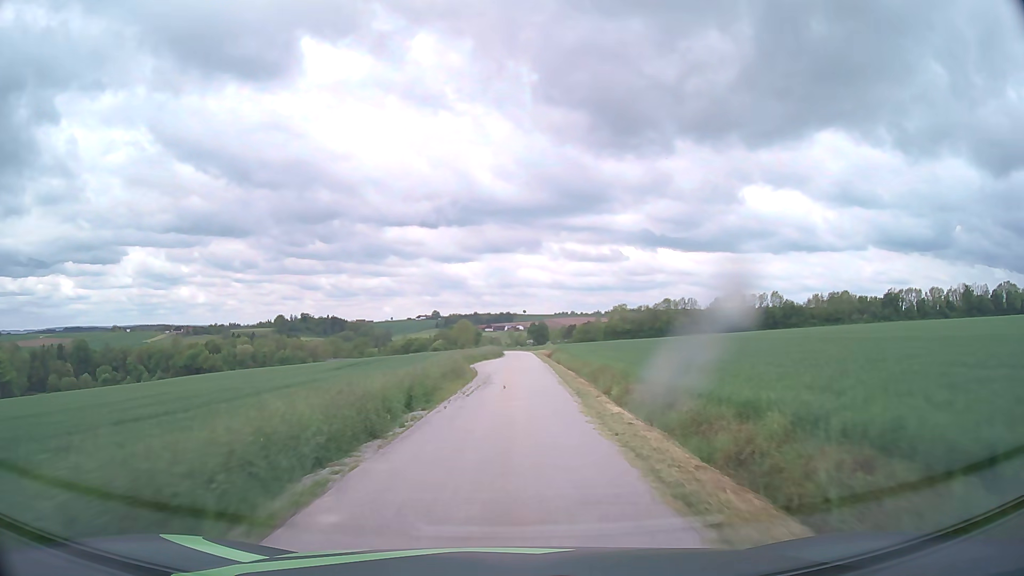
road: unclassified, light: Day
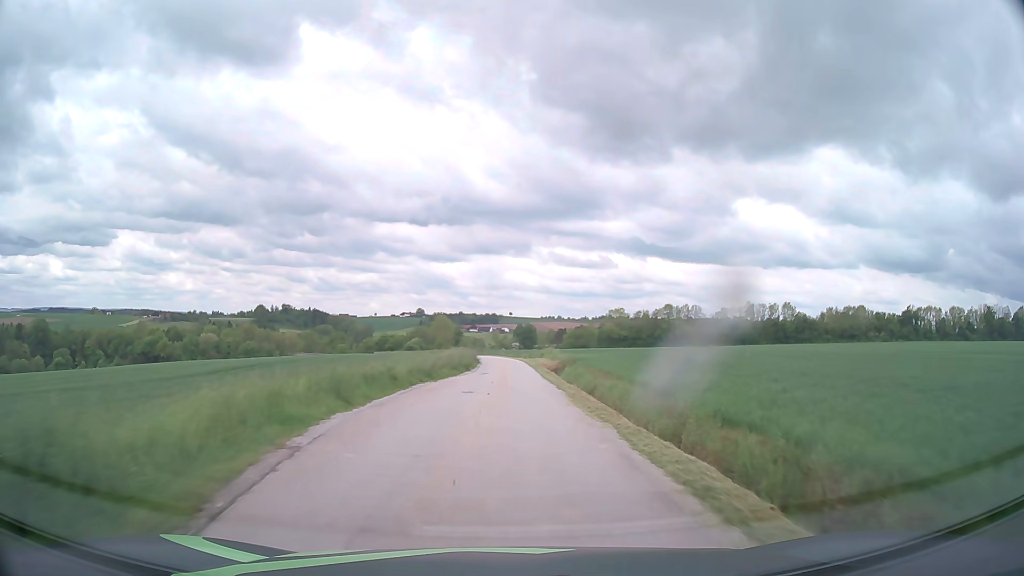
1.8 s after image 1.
(+0.6, +29.9) m; +2°
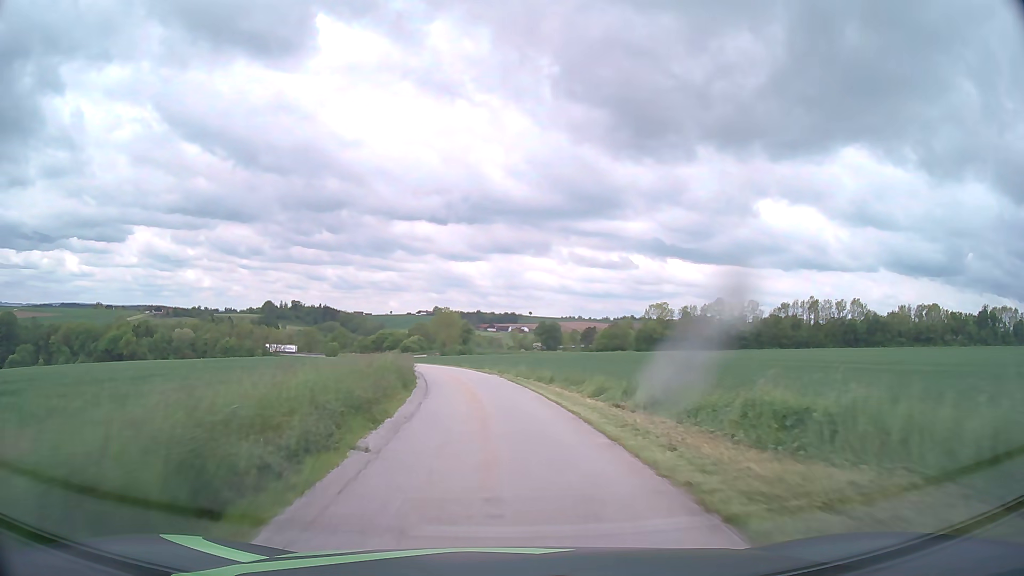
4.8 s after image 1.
(-0.3, +48.9) m; -2°
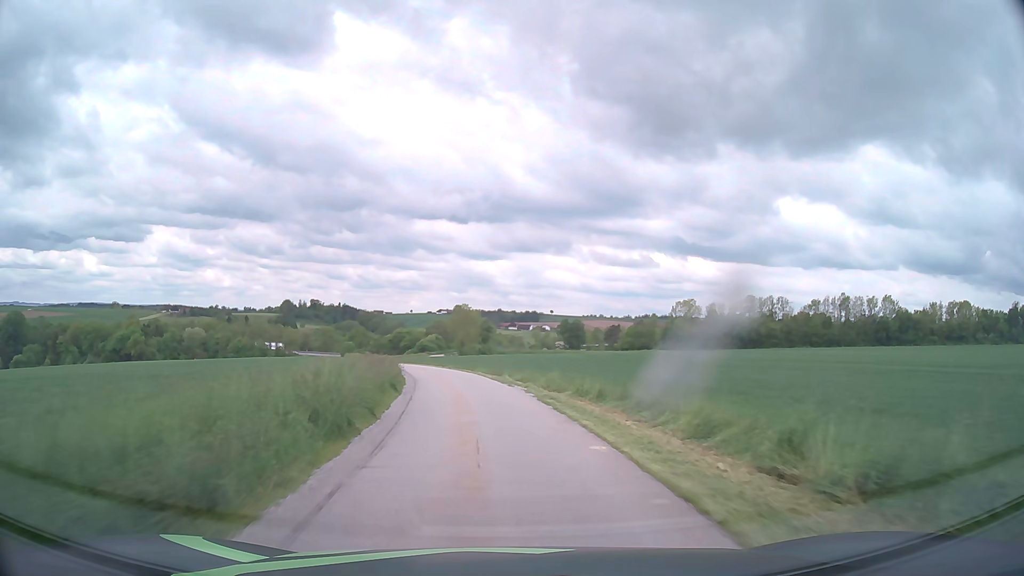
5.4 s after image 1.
(-0.1, +9.3) m; -2°
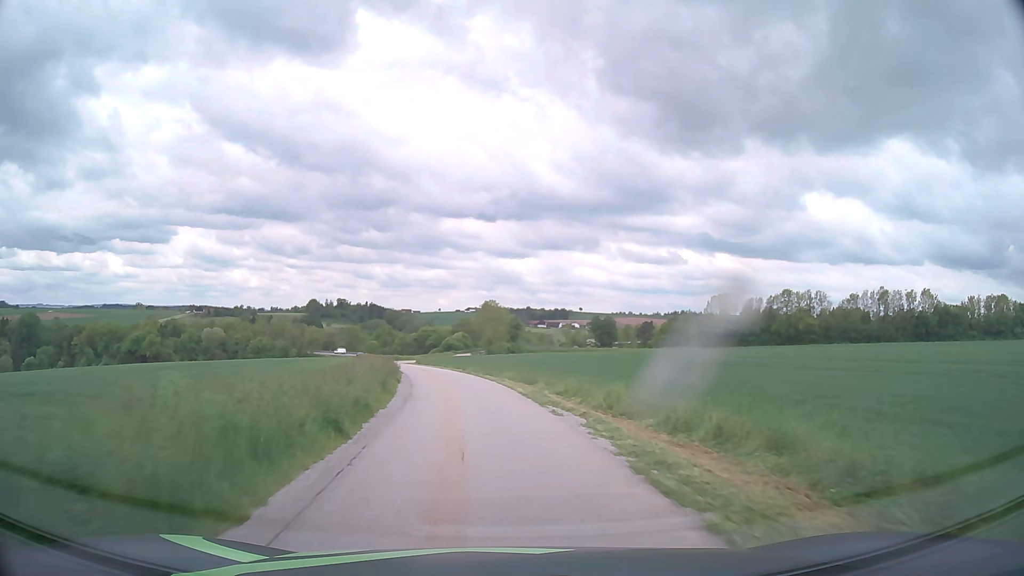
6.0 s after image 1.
(-0.2, +9.2) m; -3°
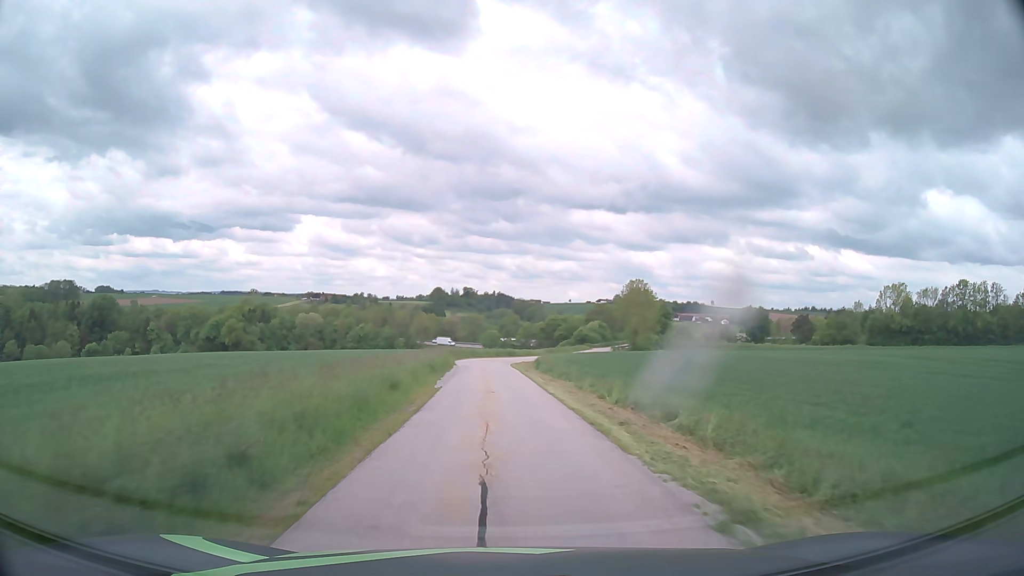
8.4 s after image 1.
(-3.5, +36.1) m; -11°
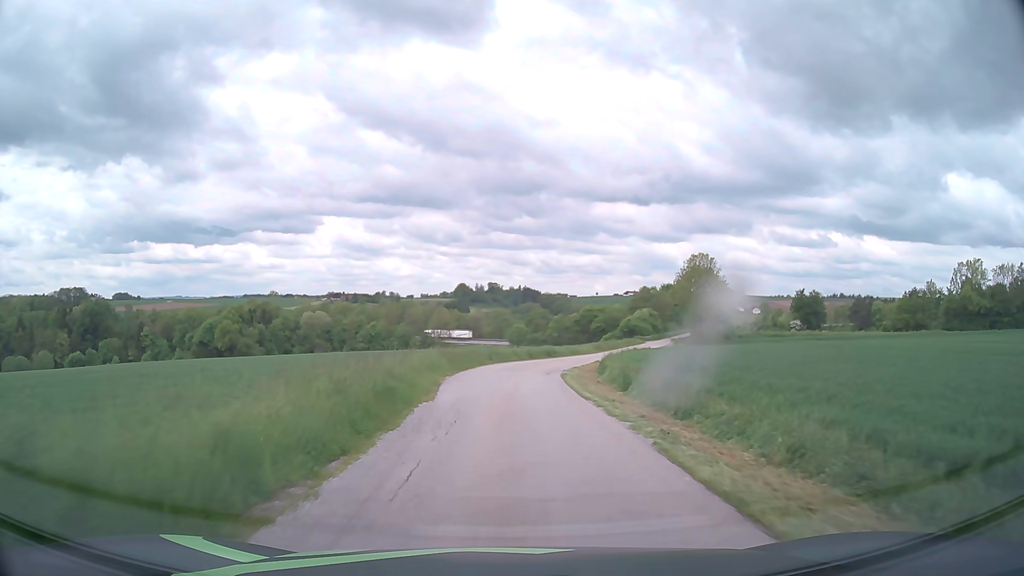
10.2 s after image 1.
(-0.8, +26.6) m; -2°
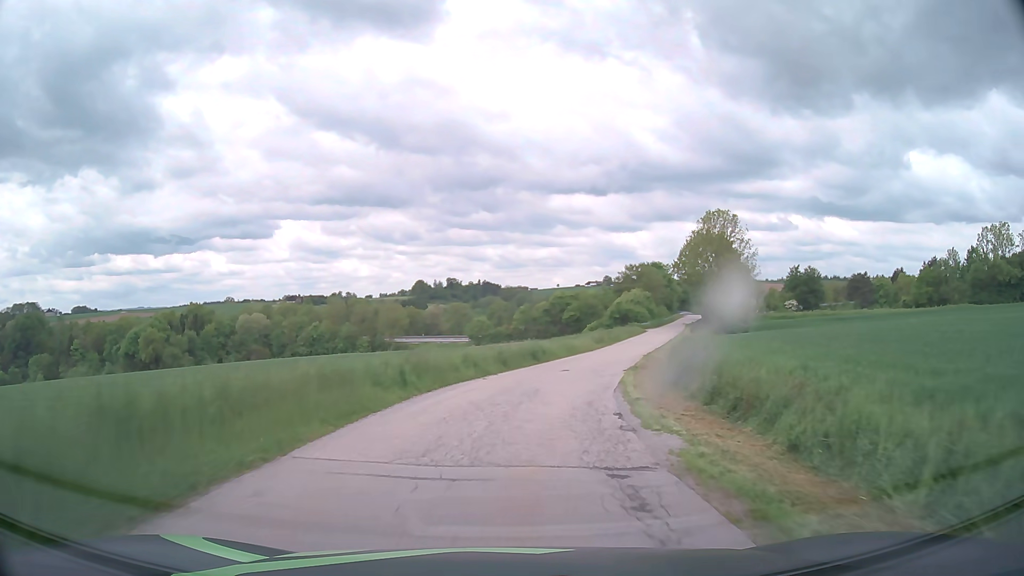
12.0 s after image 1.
(+0.4, +25.9) m; +3°
(0, +10) (+1, +20) (+3, +30) (+6, +39) (+9, +49) (+12, +58) (+15, +68) (+18, +77) (+22, +87) (+25, +96) m
